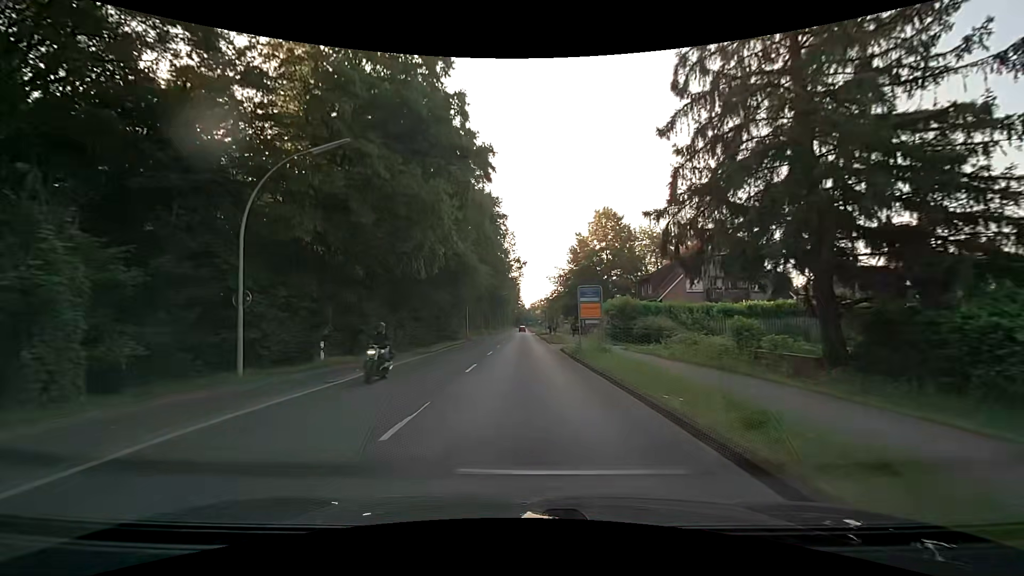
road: secondary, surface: asphalt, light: Day
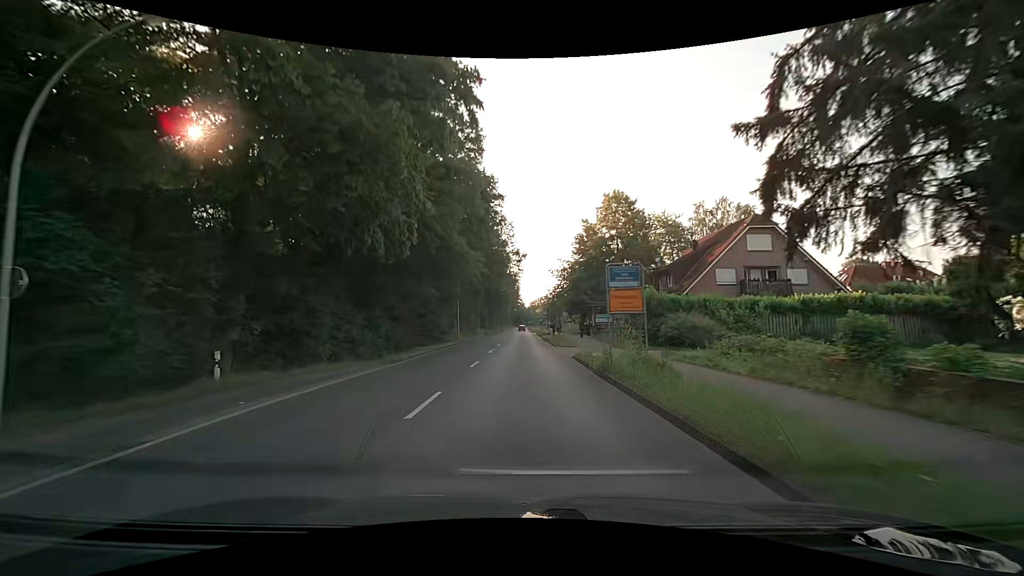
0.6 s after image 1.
(0.0, +7.6) m; 0°
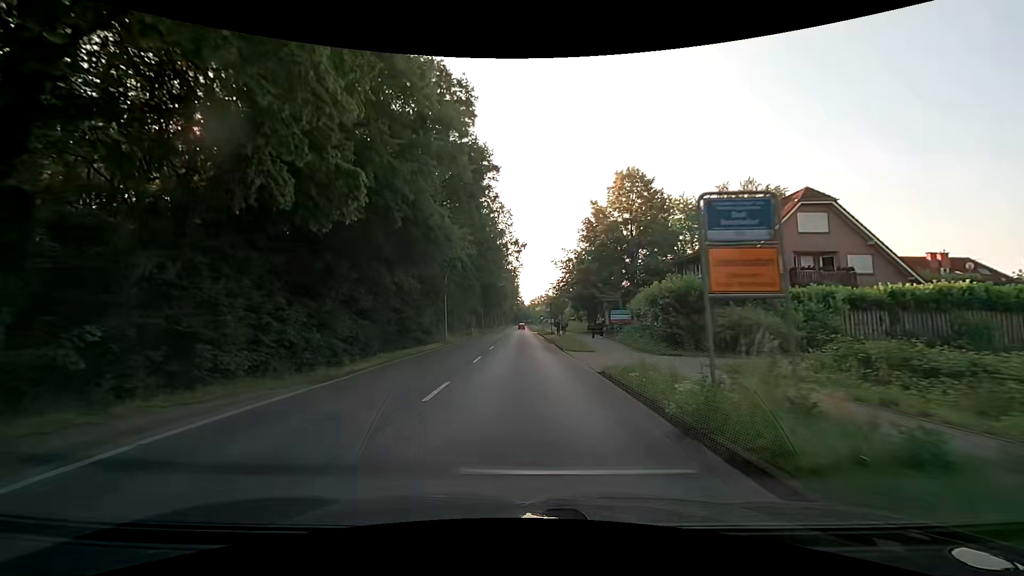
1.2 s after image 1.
(0.0, +7.6) m; 0°
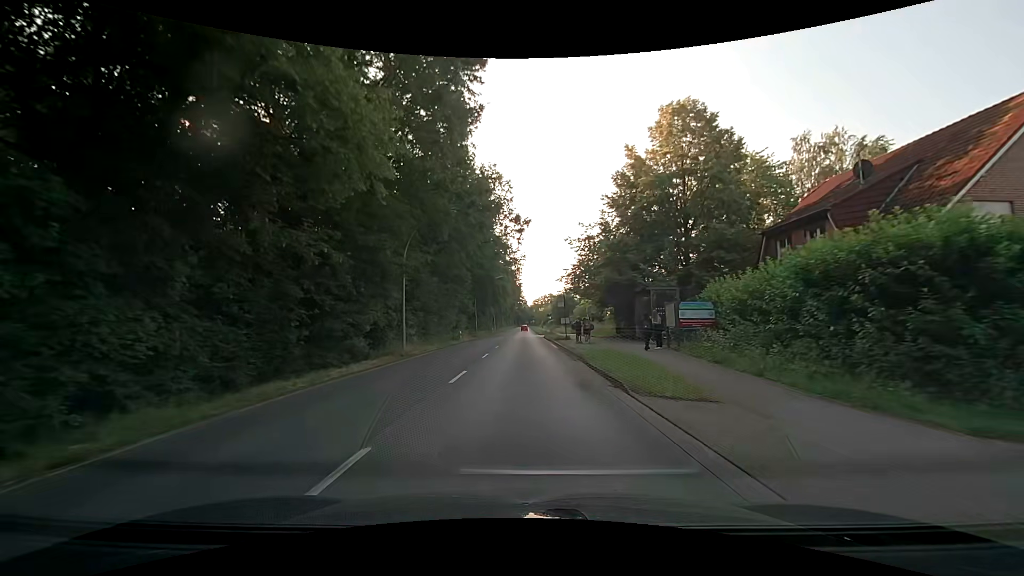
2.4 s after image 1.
(+0.1, +15.3) m; 0°
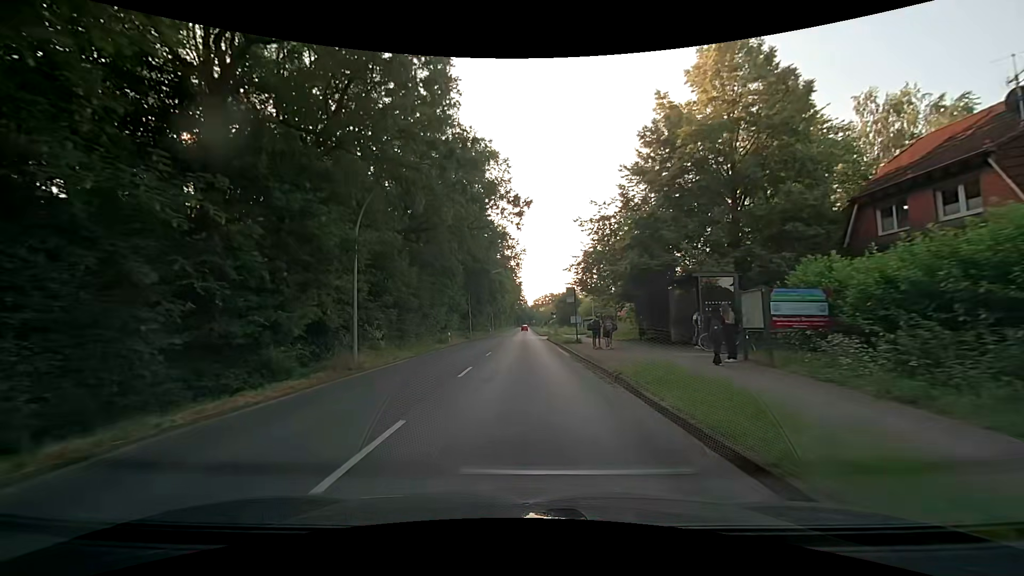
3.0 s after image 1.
(0.0, +7.6) m; 0°
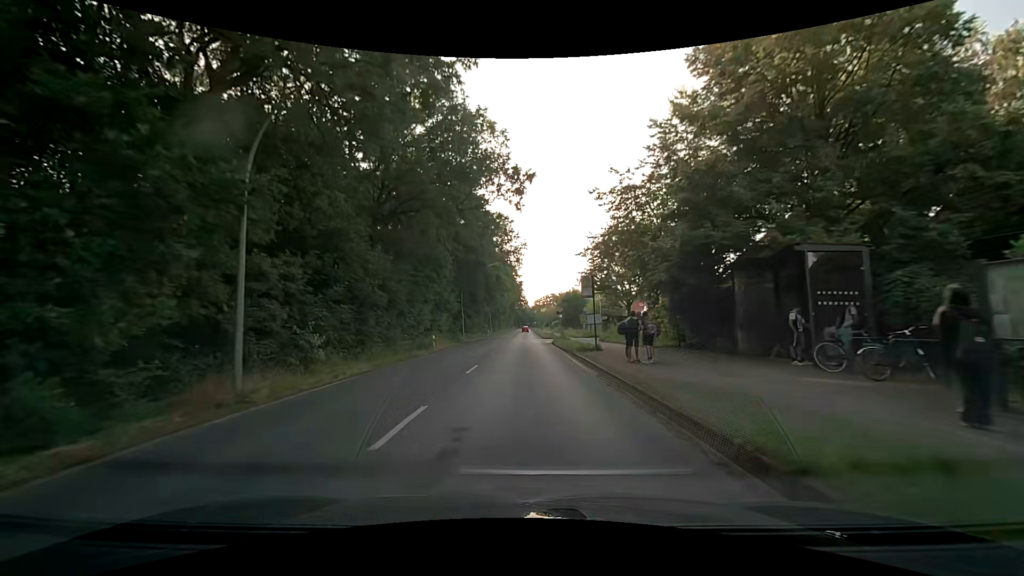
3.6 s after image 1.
(0.0, +7.6) m; 0°
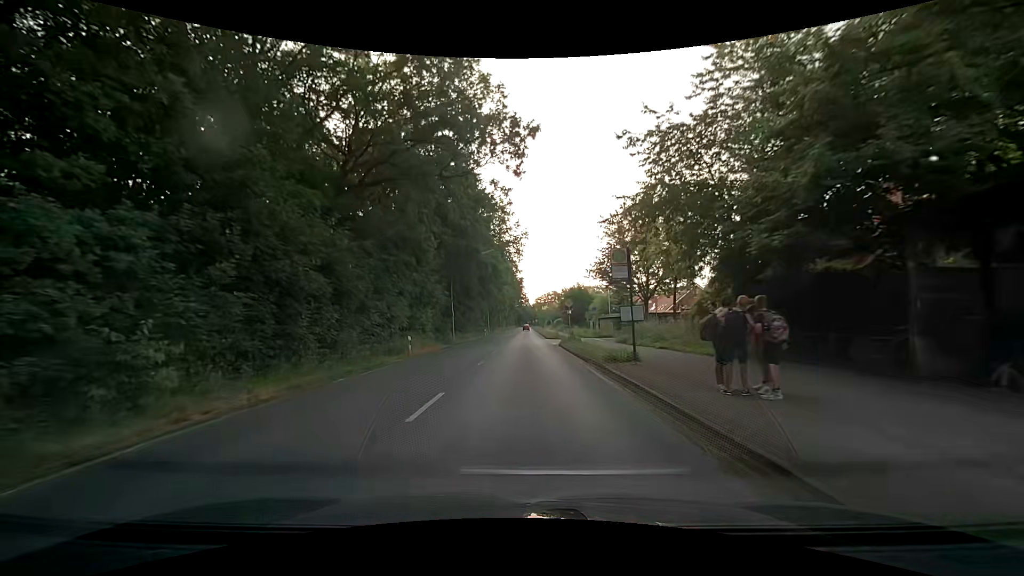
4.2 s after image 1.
(0.0, +7.6) m; 0°
